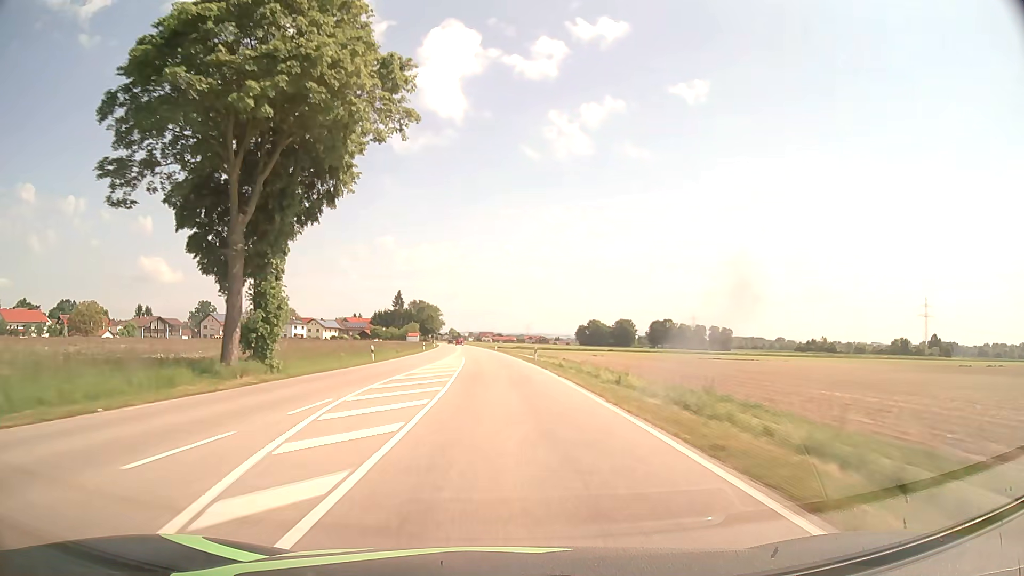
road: secondary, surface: asphalt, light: Day
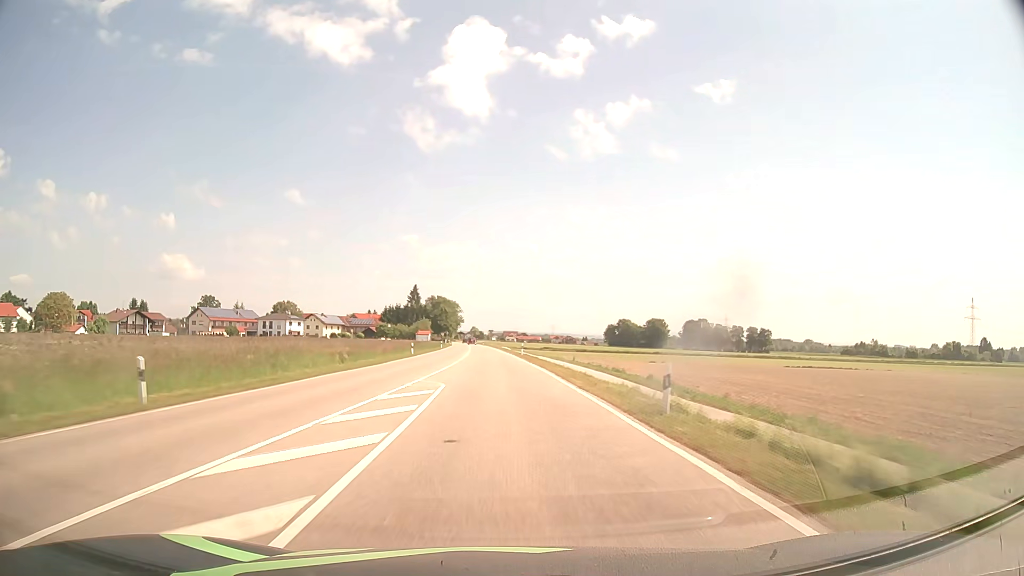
(-0.7, +30.0) m; -2°
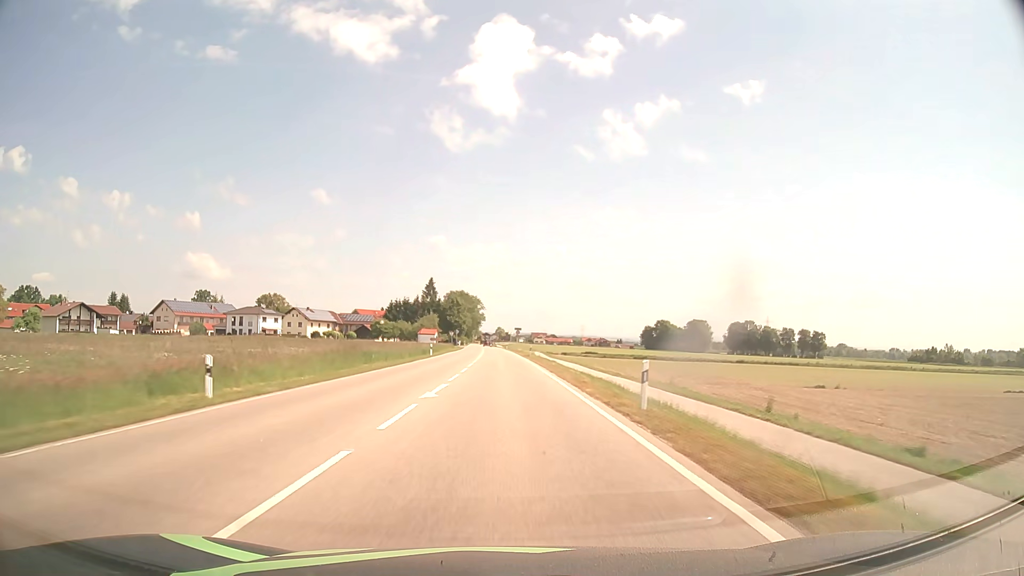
(-1.0, +43.0) m; -2°
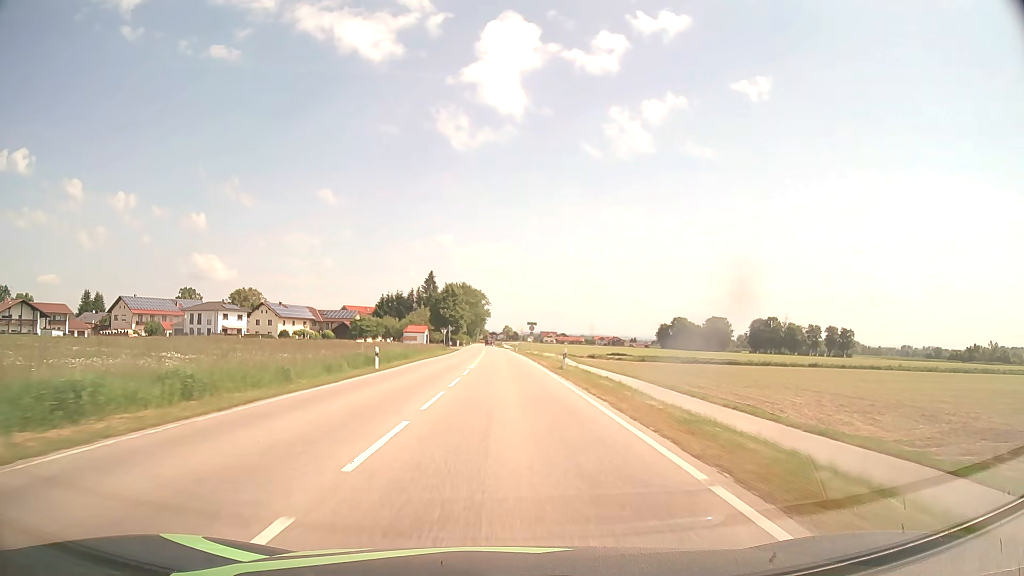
(-0.2, +27.4) m; -1°
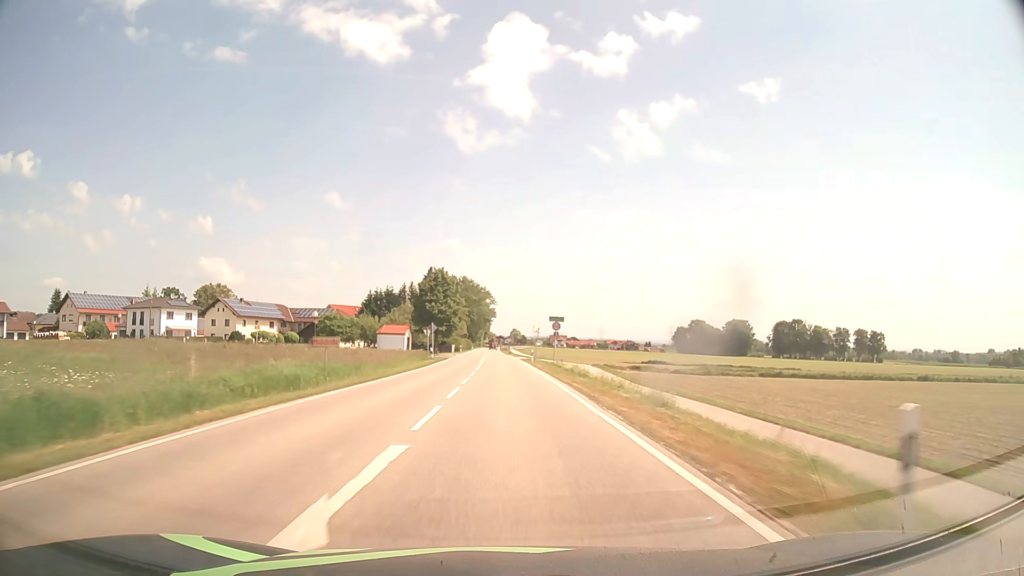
(-0.2, +26.5) m; -1°
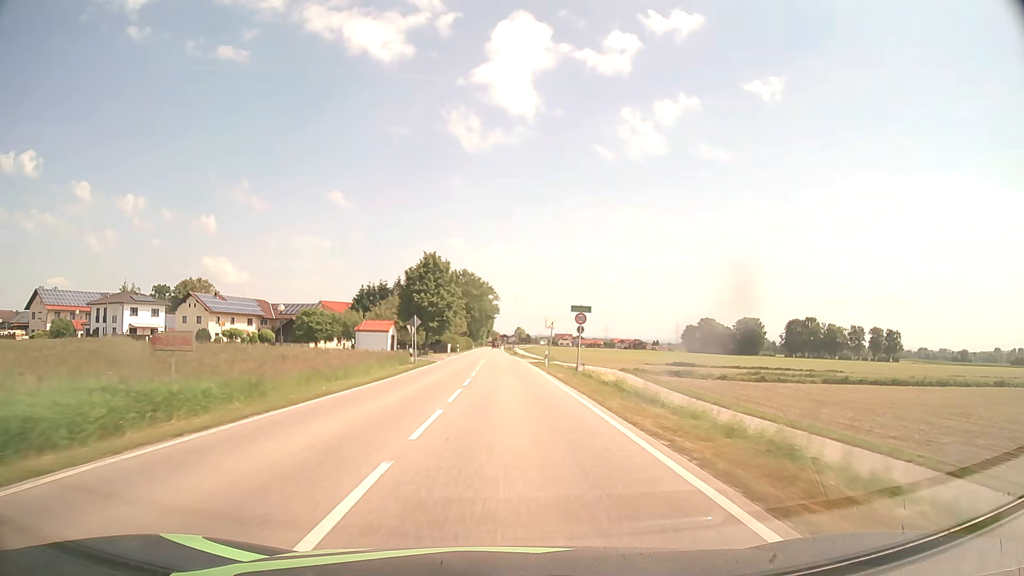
(0.0, +13.0) m; 0°
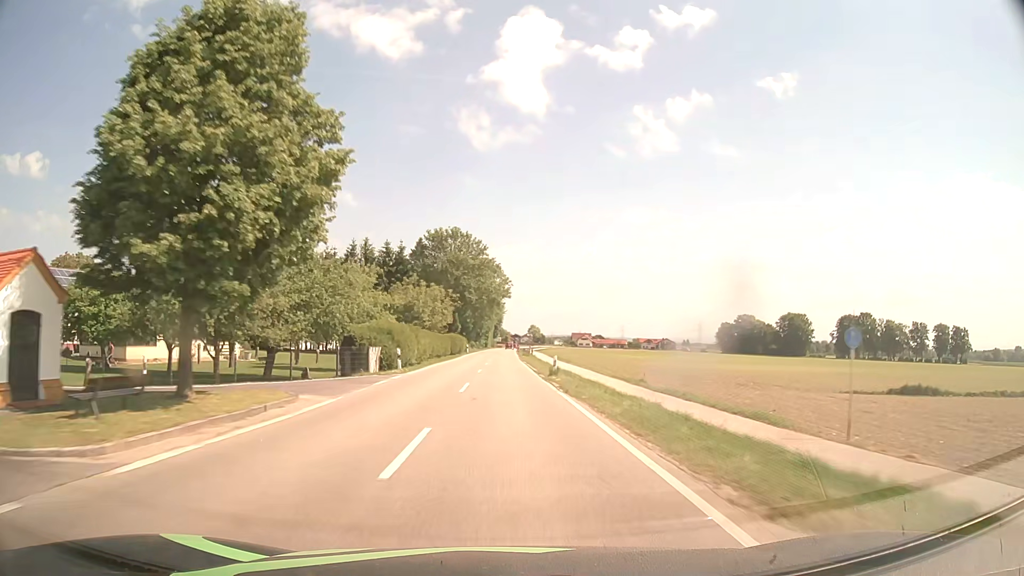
(-0.4, +51.4) m; -1°
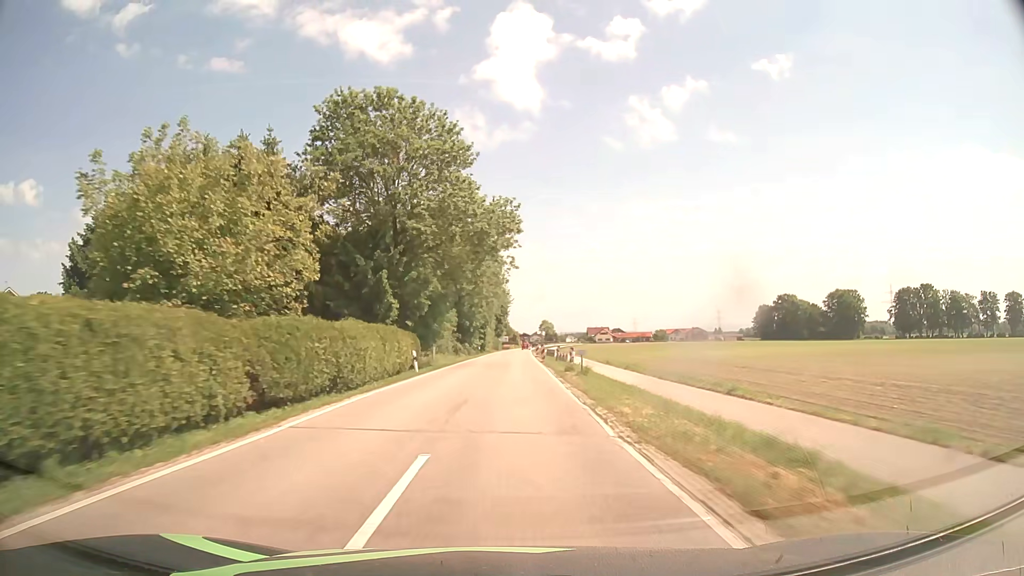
(-0.1, +50.6) m; -1°
(0, +10) (0, +20) (0, +30) (0, +40) (0, +50) (+1, +60) (+1, +70) (+1, +80) (+1, +90) (+2, +100) m
